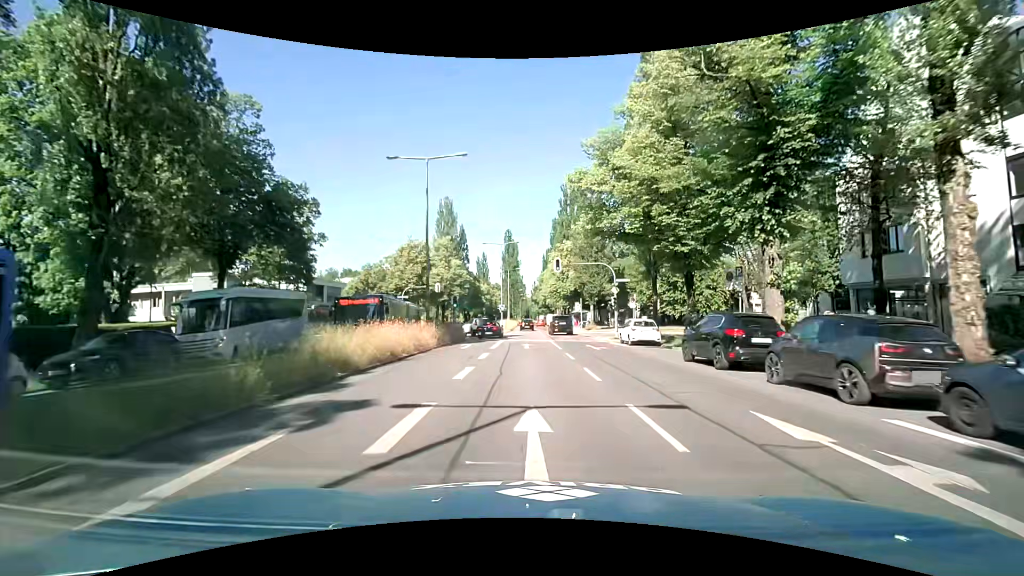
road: secondary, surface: asphalt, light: Day
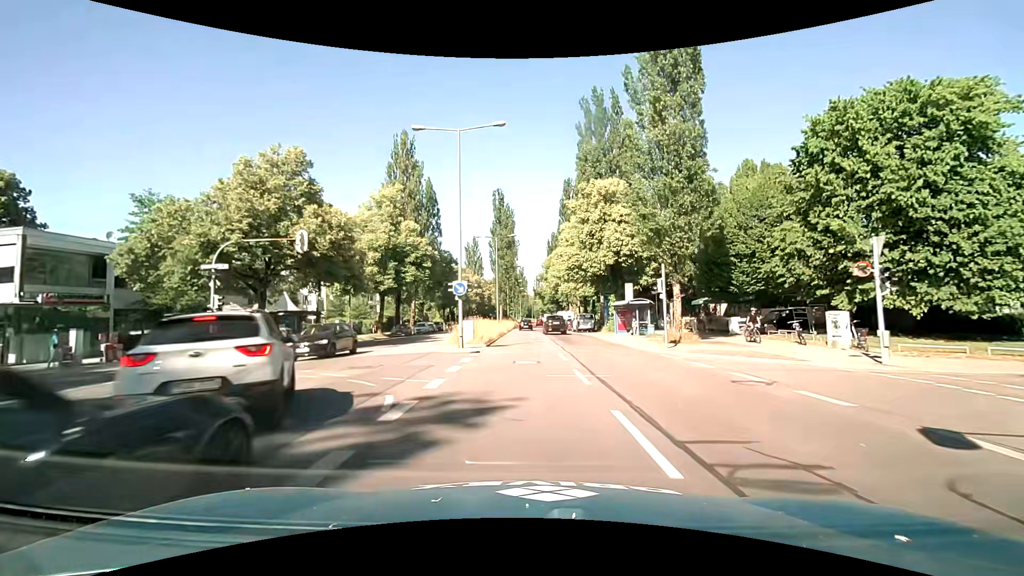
(+0.5, +36.0) m; 0°
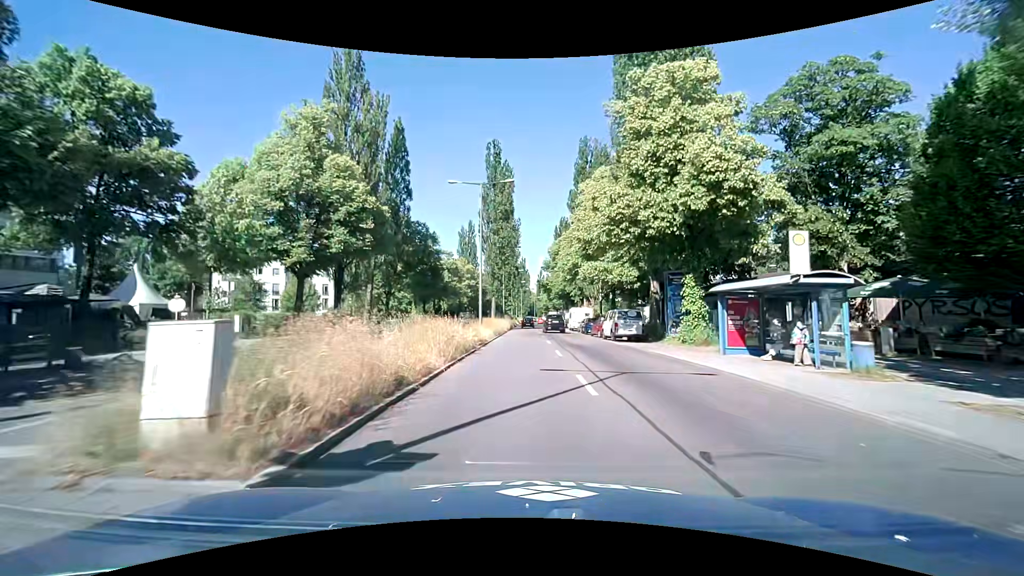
(+0.2, +21.3) m; 0°
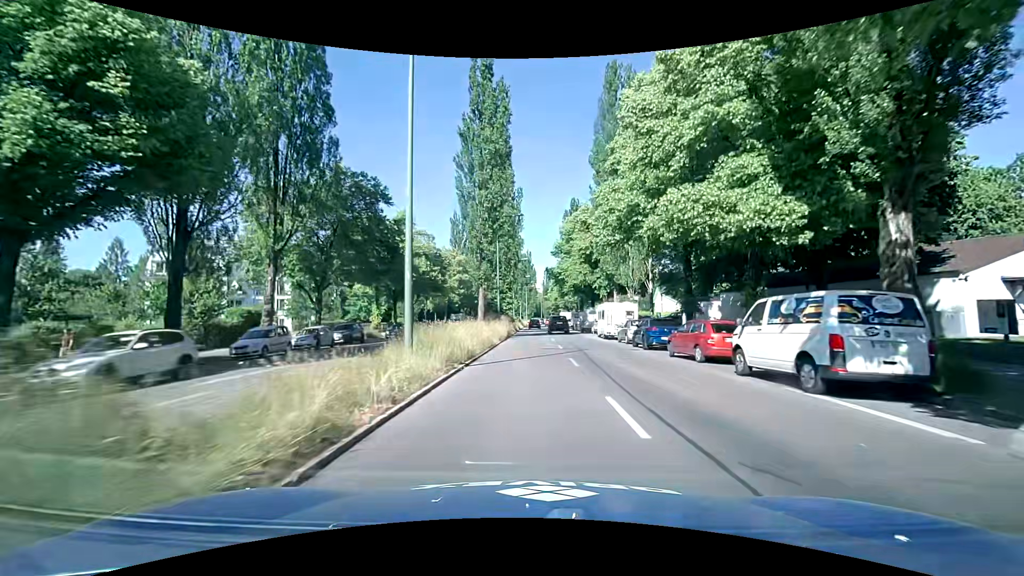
(+0.1, +21.1) m; -1°
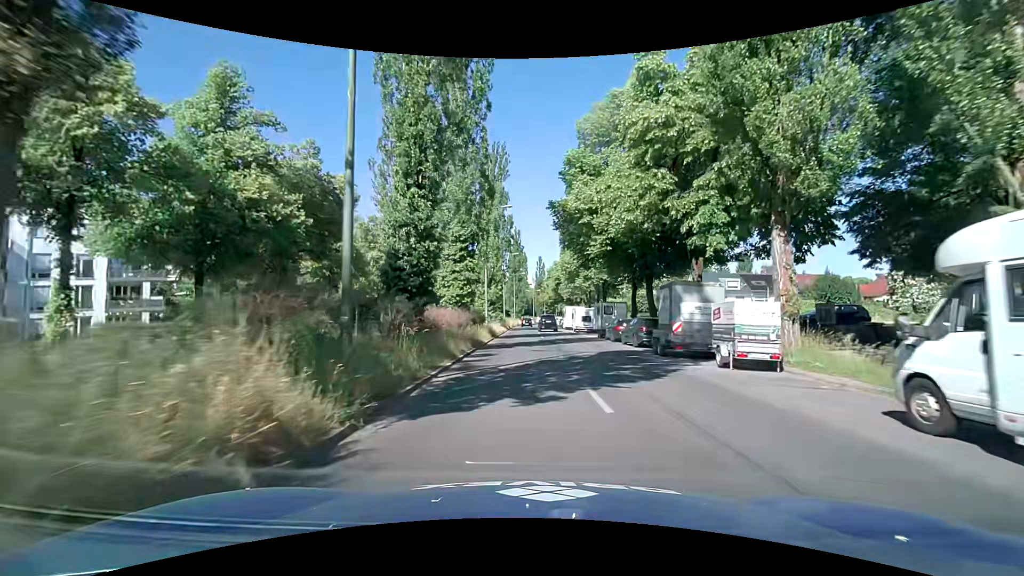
(+0.8, +34.7) m; +2°
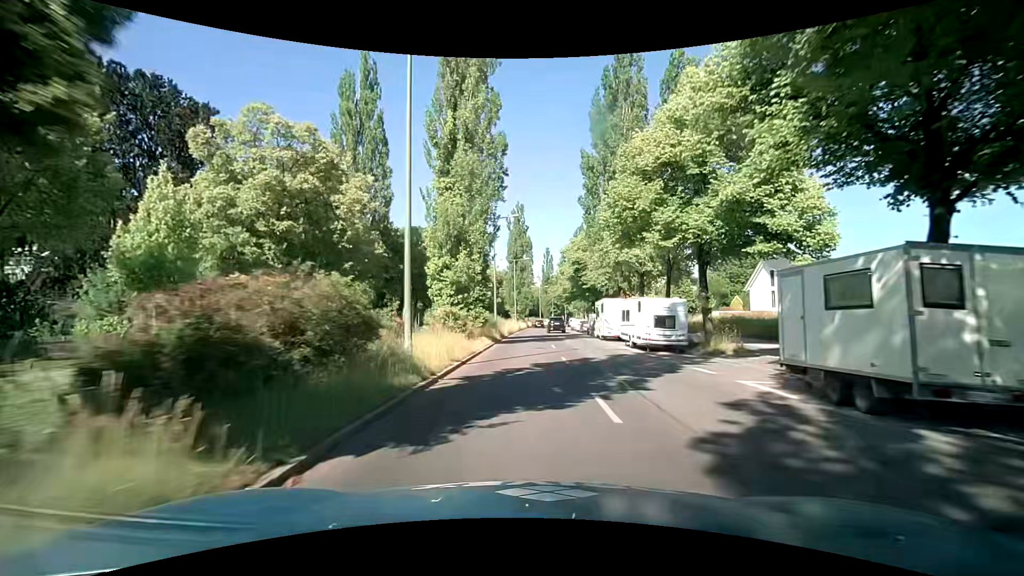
(-0.3, +27.8) m; 0°
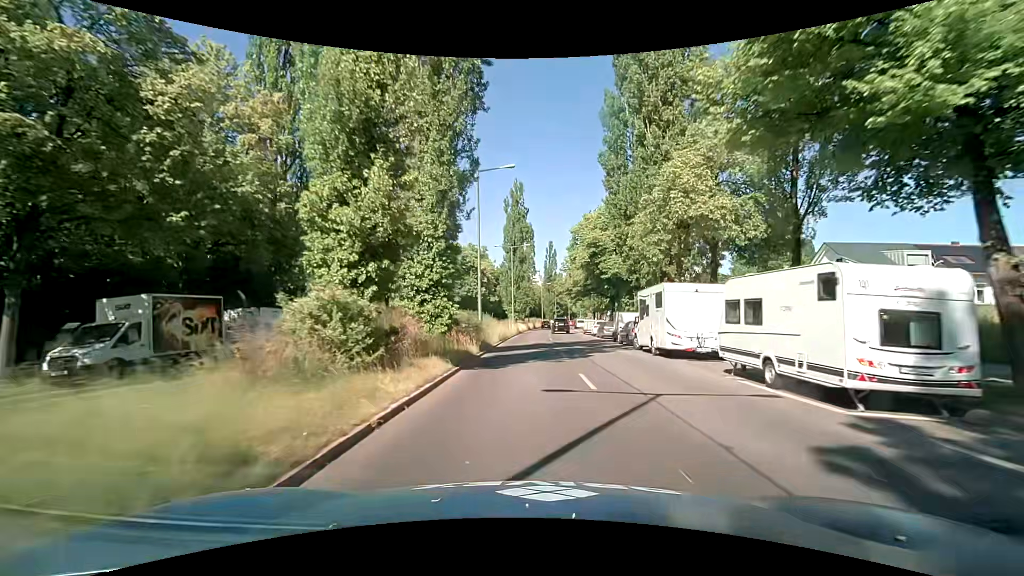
(-0.2, +14.7) m; -1°
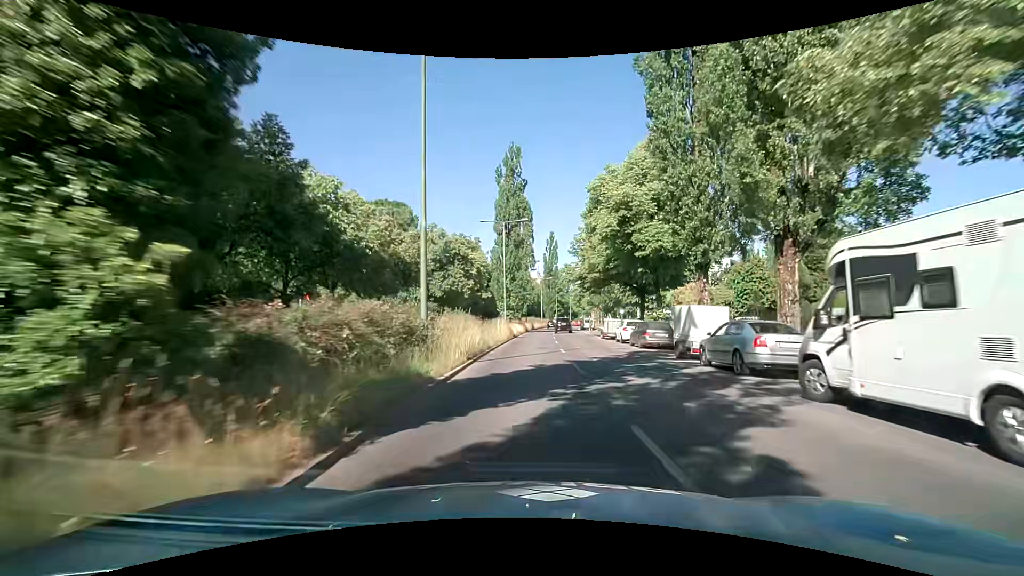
(-0.1, +15.3) m; 0°
(0, +10) (0, +20) (0, +30) (0, +40) (+1, +50) (+1, +60) (+1, +70) (+2, +80) (+3, +90) (+4, +100) m
